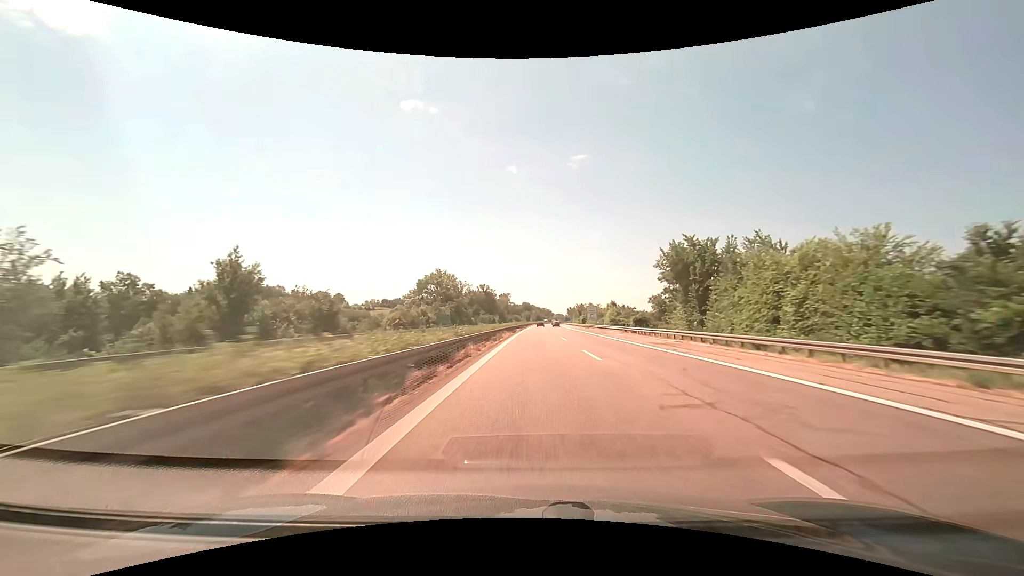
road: motorway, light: Day
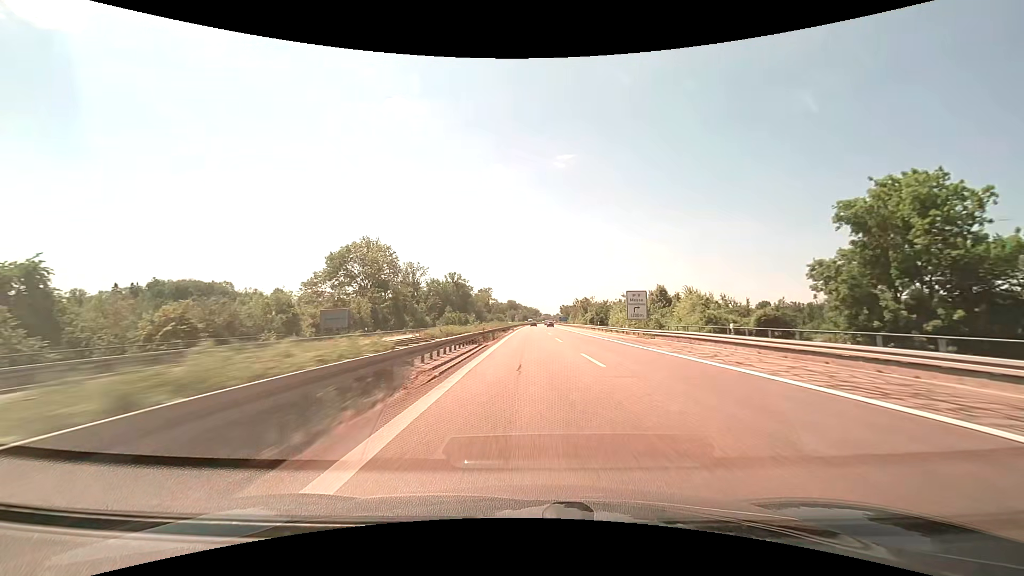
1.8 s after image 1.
(+0.8, +56.8) m; +2°
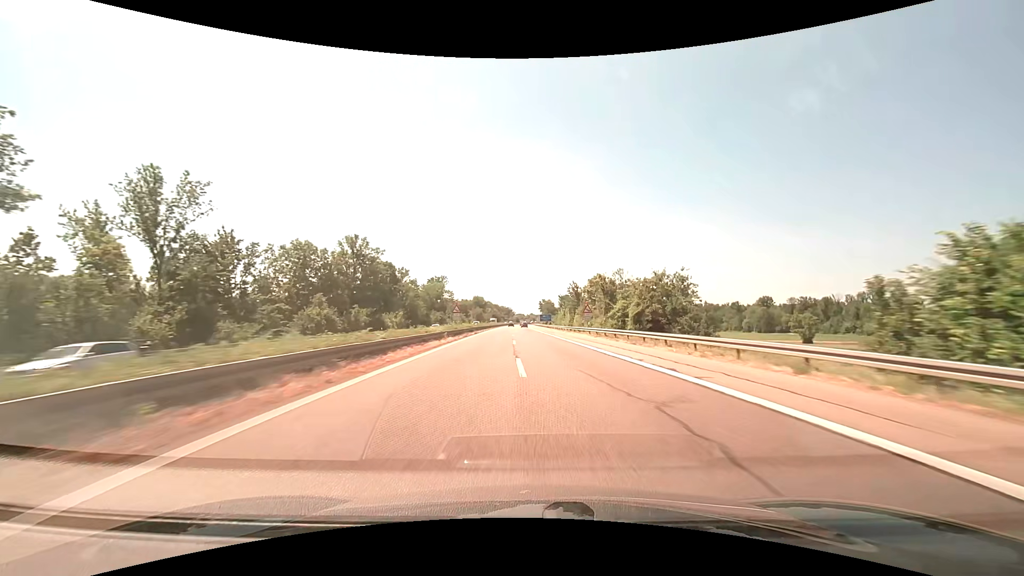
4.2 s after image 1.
(+2.1, +75.3) m; +3°
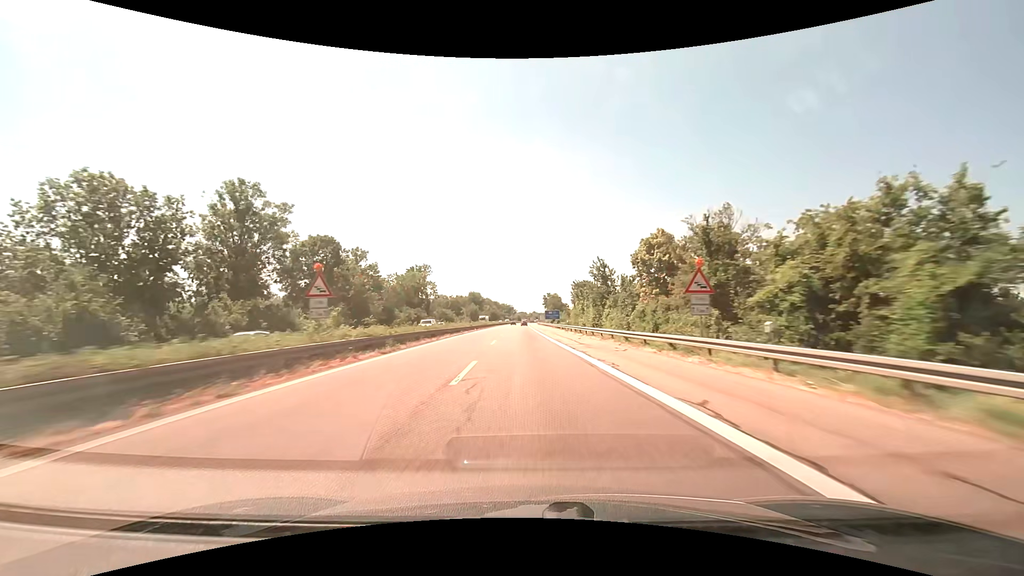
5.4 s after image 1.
(+0.3, +37.4) m; 0°
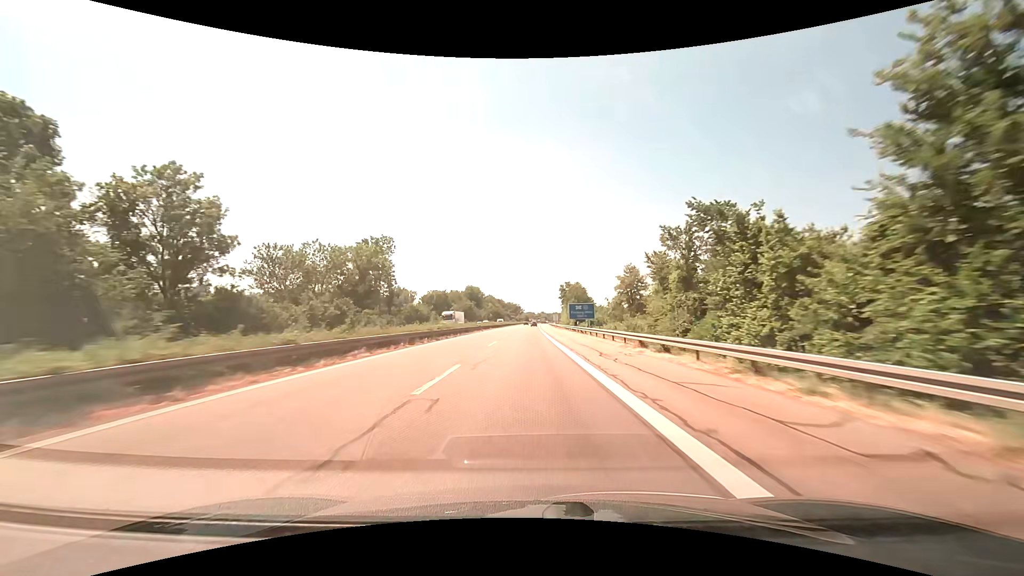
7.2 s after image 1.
(-0.9, +55.9) m; -1°
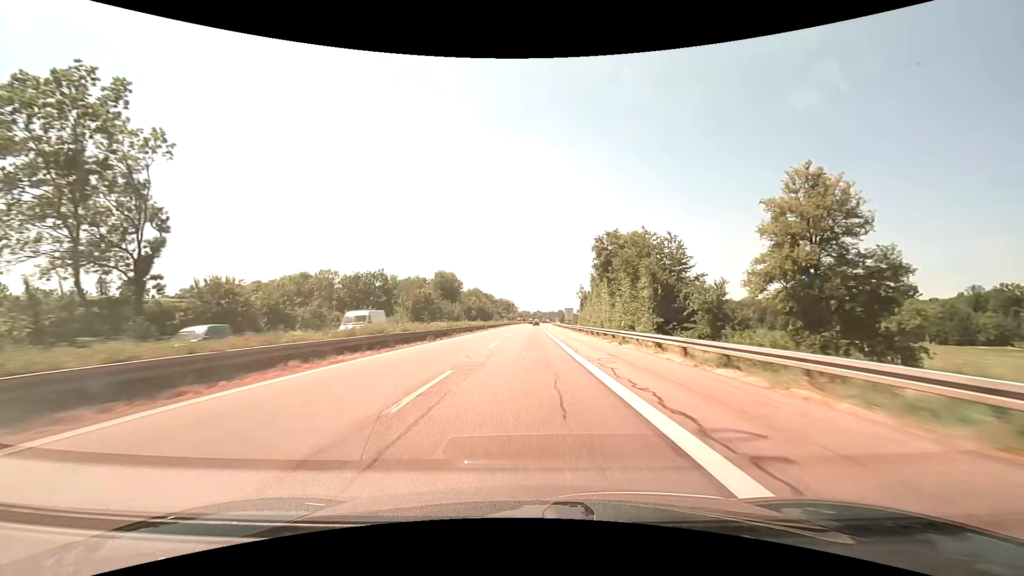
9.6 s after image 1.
(+0.1, +74.1) m; 0°
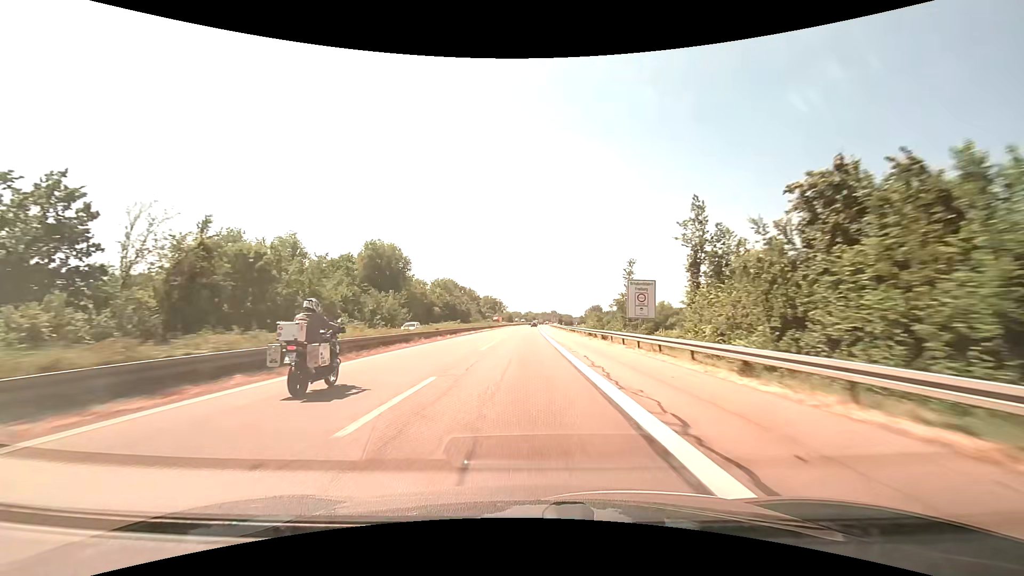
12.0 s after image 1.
(+0.8, +73.9) m; +1°
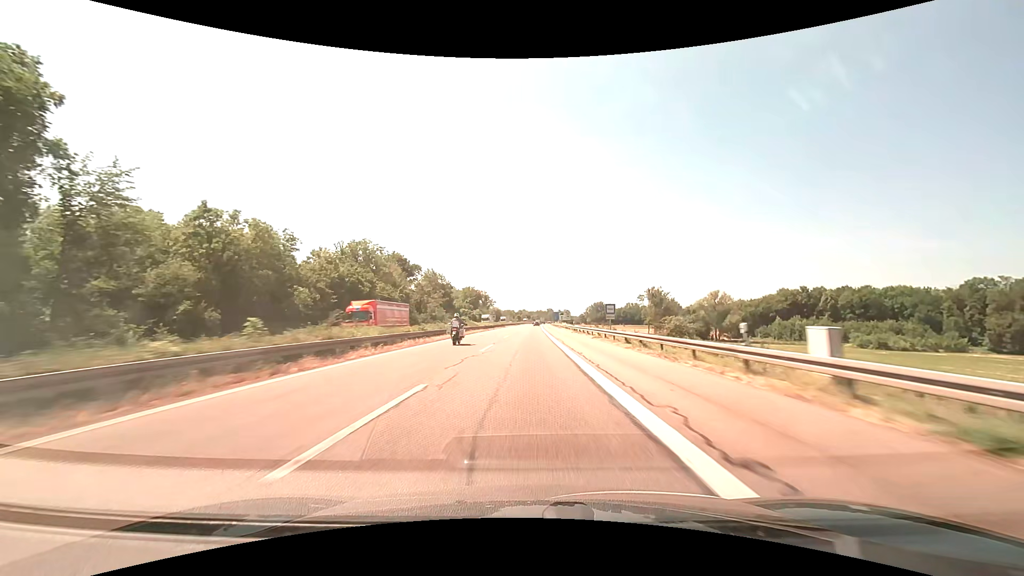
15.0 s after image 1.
(+0.4, +92.0) m; +1°
(0, +10) (0, +20) (0, +30) (0, +40) (0, +50) (0, +60) (0, +70) (+1, +80) (+1, +90) (+1, +100) m
